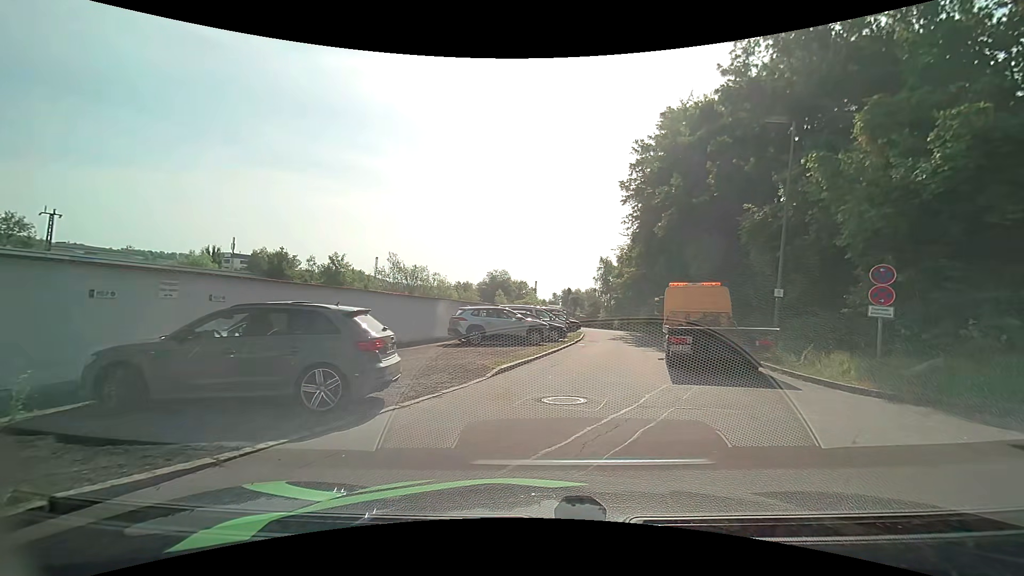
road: residential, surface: asphalt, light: Day
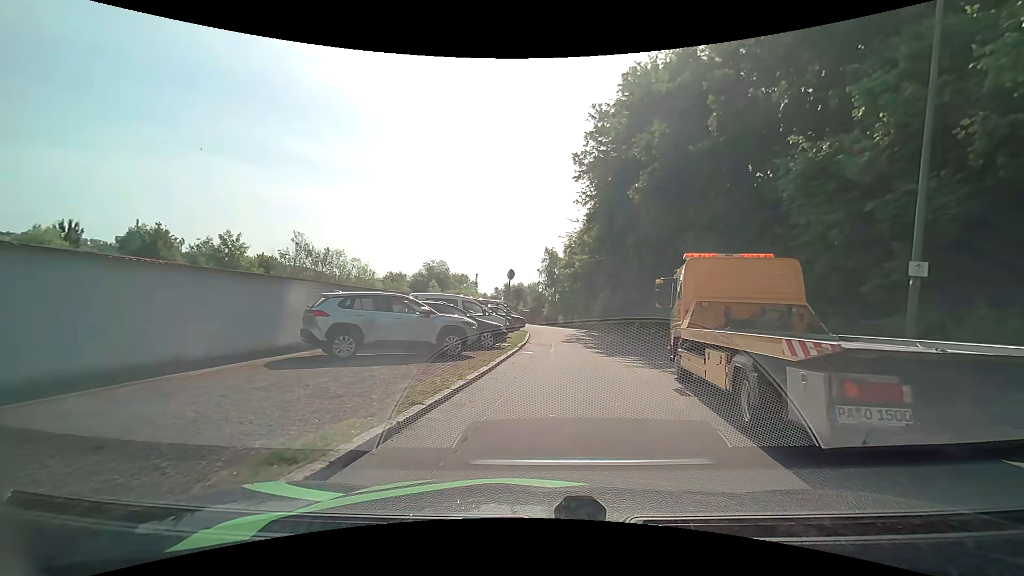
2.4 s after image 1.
(+0.5, +8.7) m; +8°
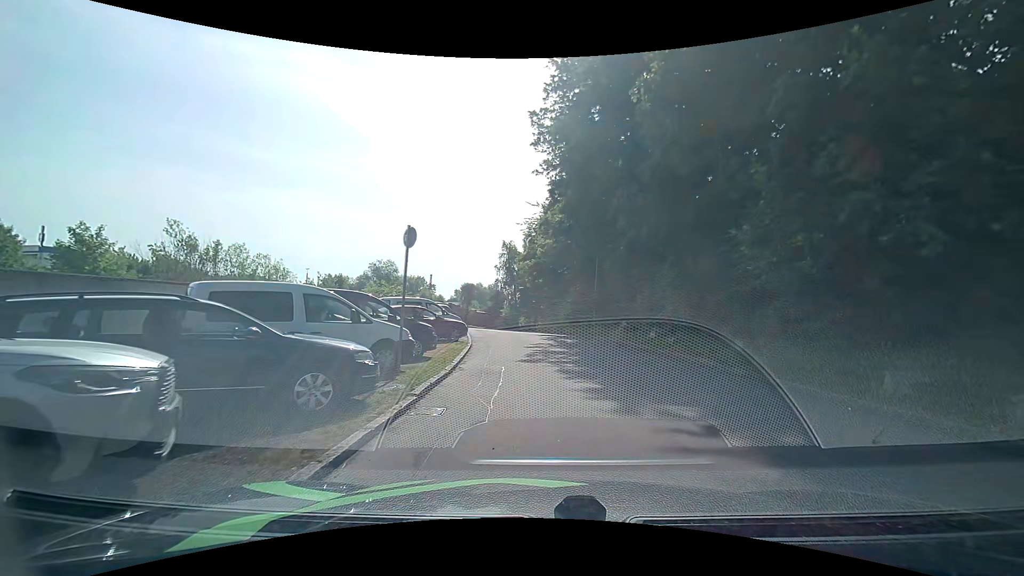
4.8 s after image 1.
(+0.4, +10.2) m; +4°
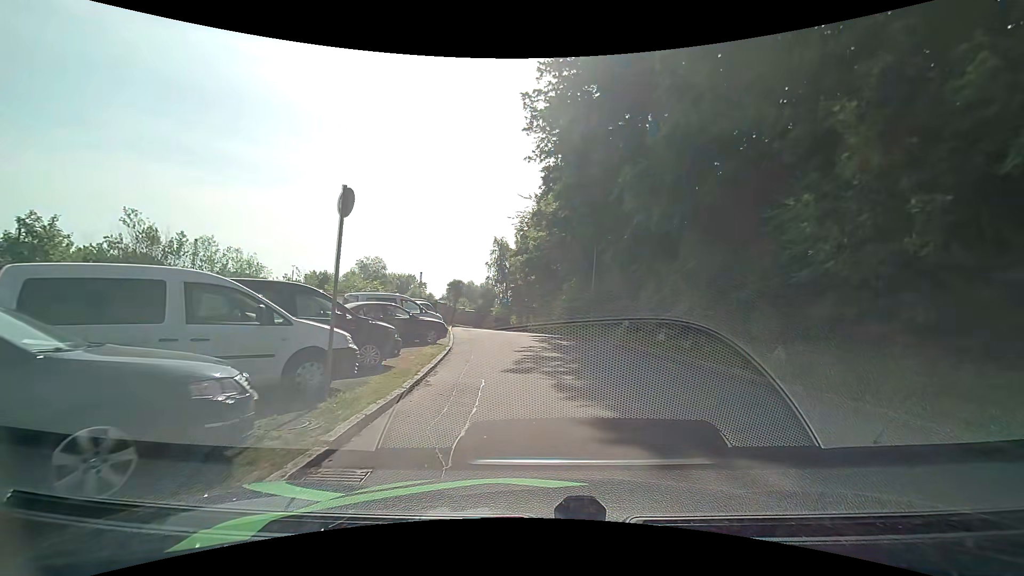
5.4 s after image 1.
(0.0, +2.9) m; +1°
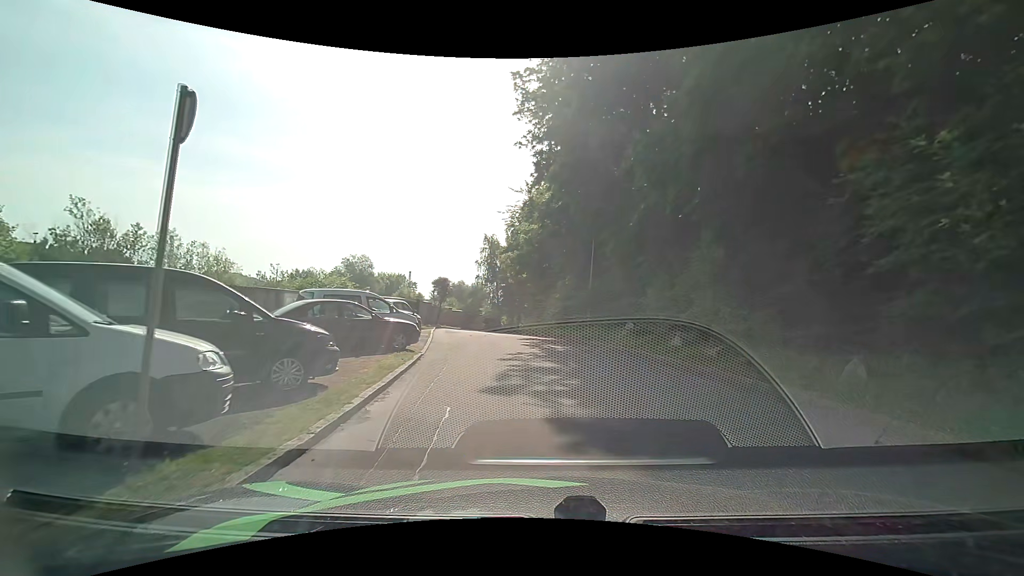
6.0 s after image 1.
(0.0, +3.0) m; 0°
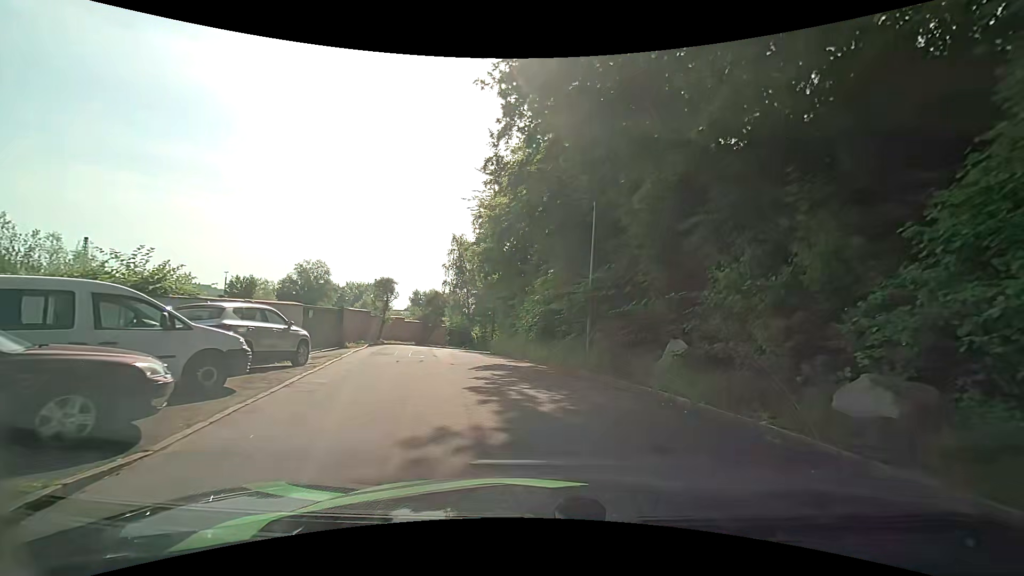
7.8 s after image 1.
(+0.3, +9.5) m; +3°
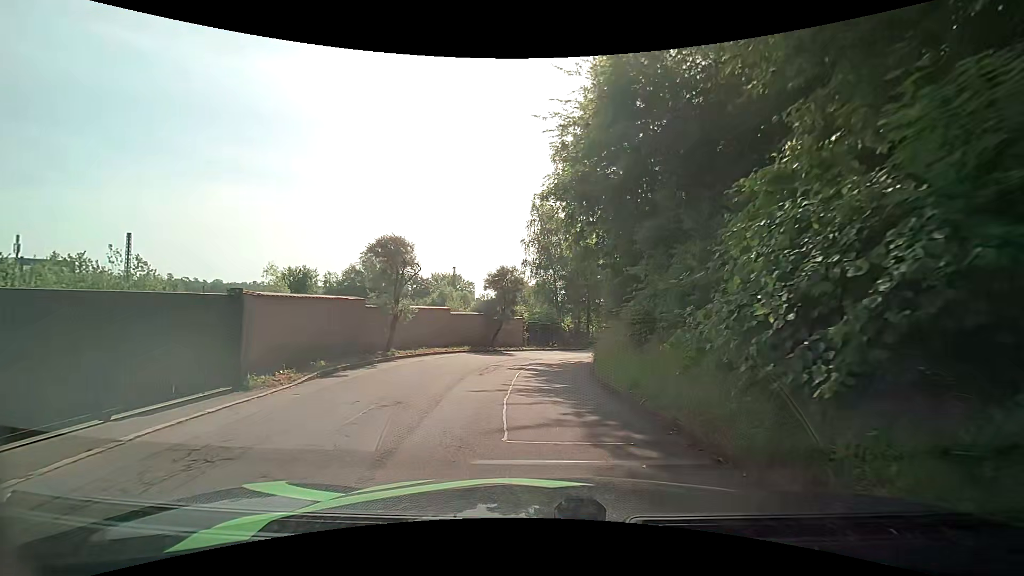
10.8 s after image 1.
(-1.2, +15.0) m; -11°
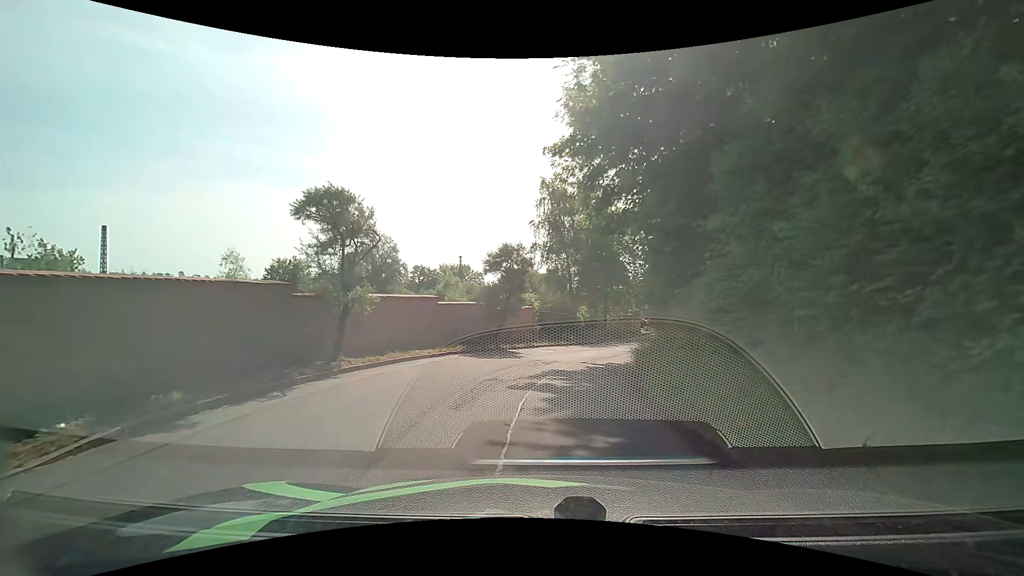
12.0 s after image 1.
(0.0, +5.6) m; 0°
